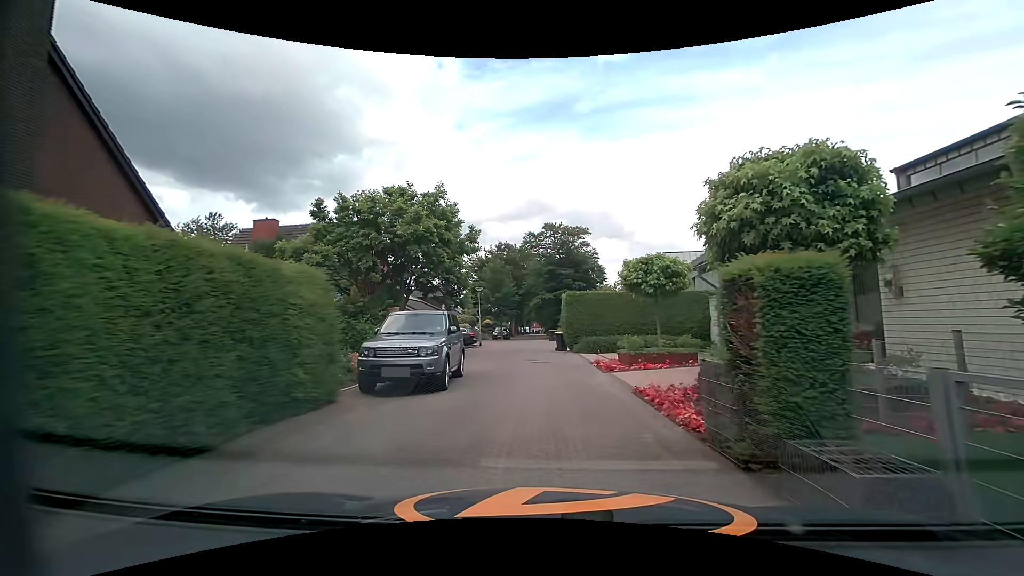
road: residential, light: Day
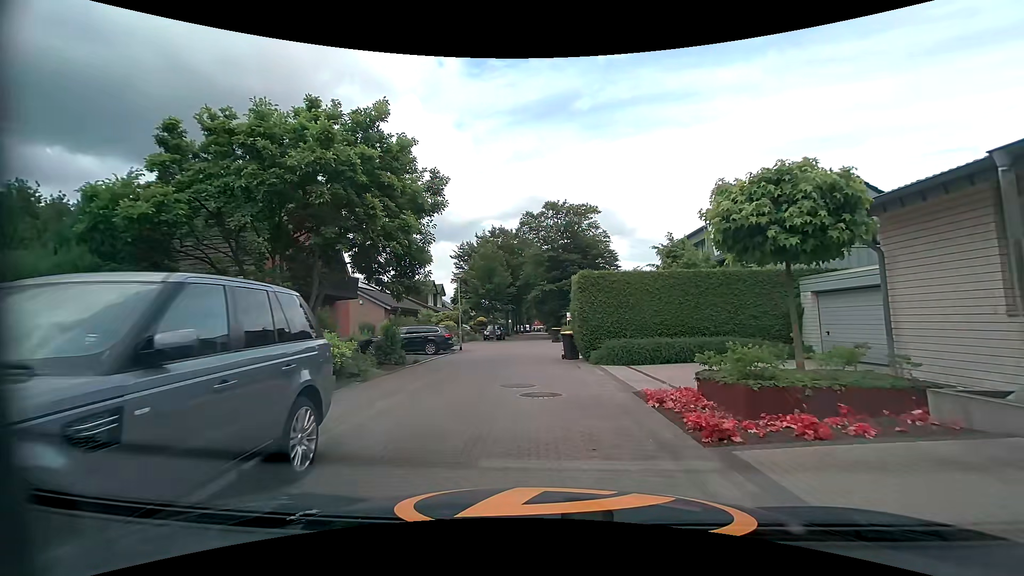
(0.0, +9.0) m; 0°
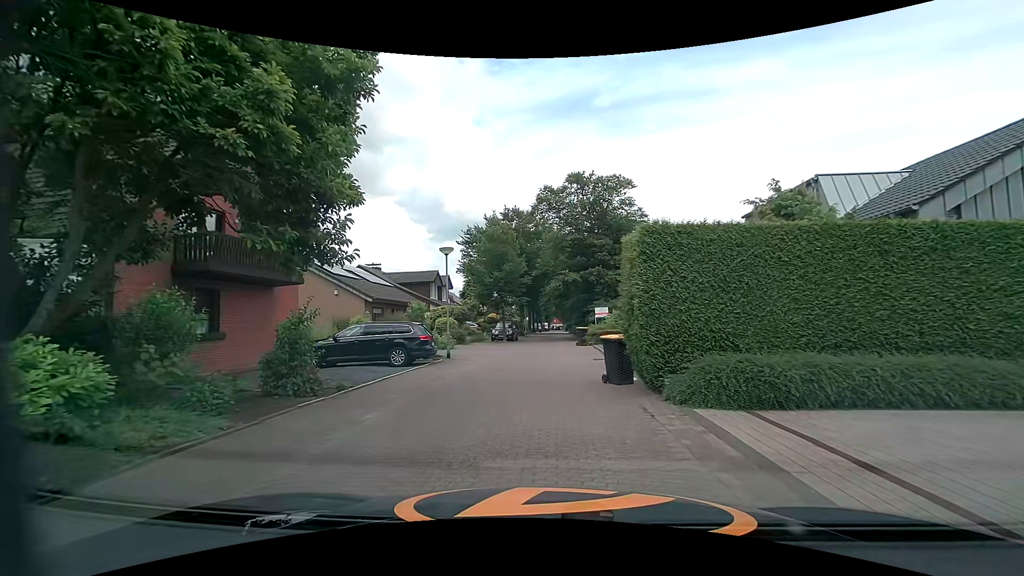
(-0.2, +8.2) m; -3°
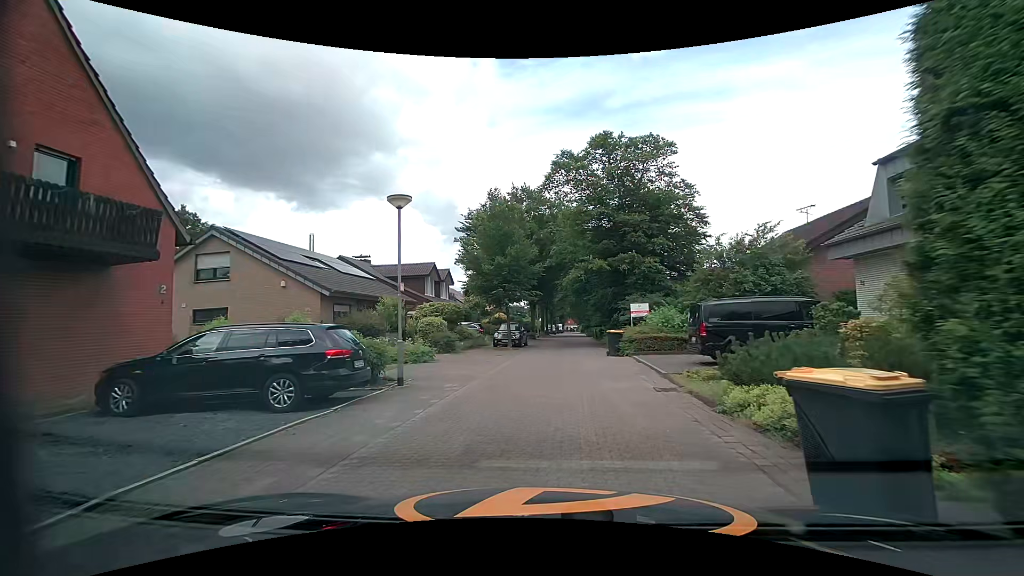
(-0.1, +8.1) m; -2°
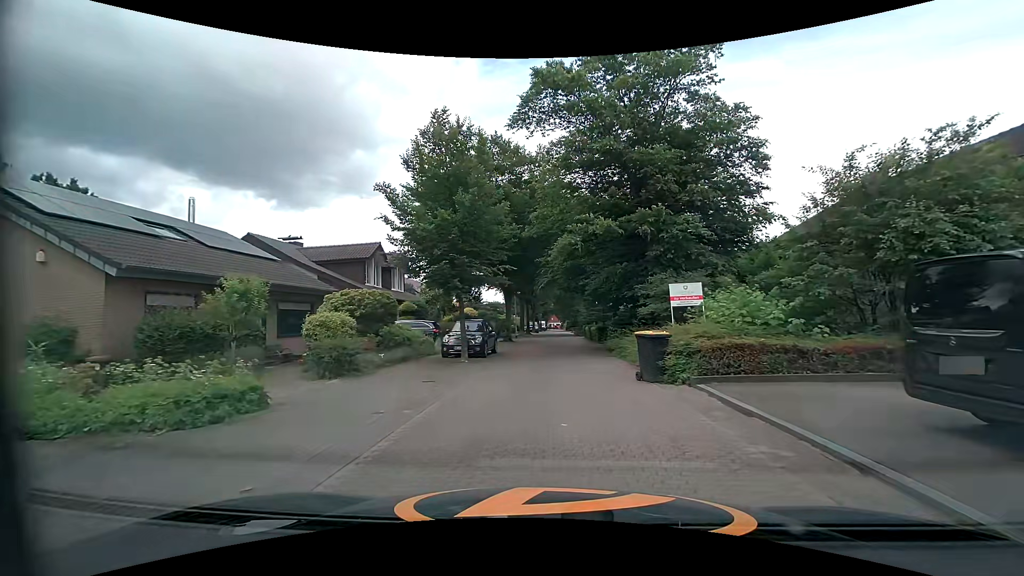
(+0.2, +10.4) m; +2°
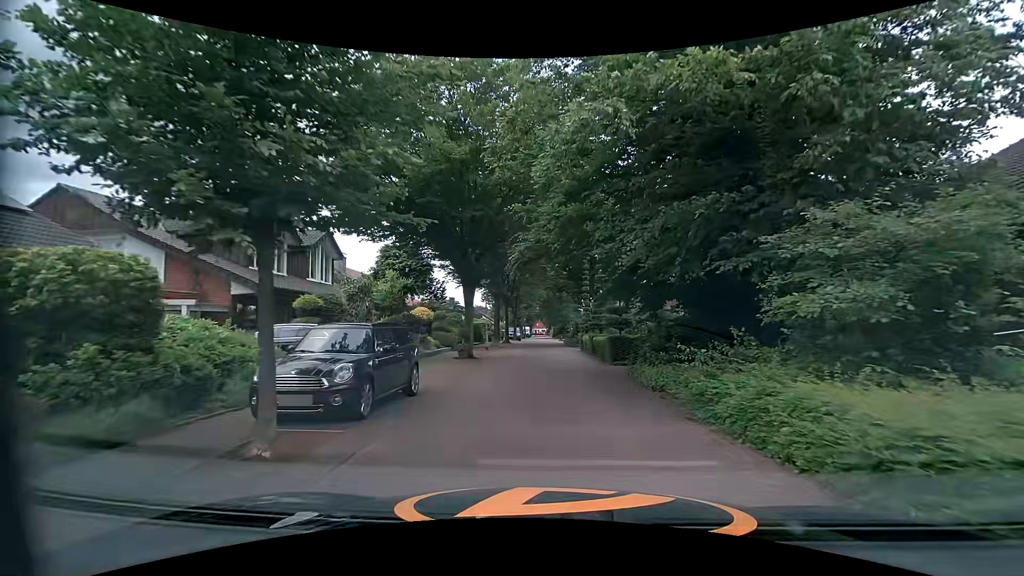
(+0.1, +11.4) m; 0°
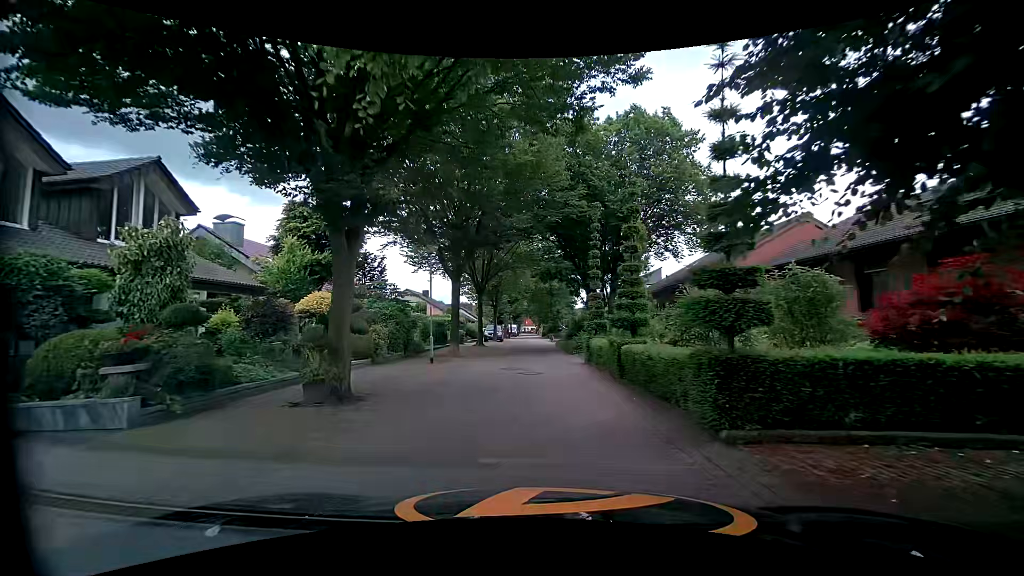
(+0.3, +11.7) m; 0°
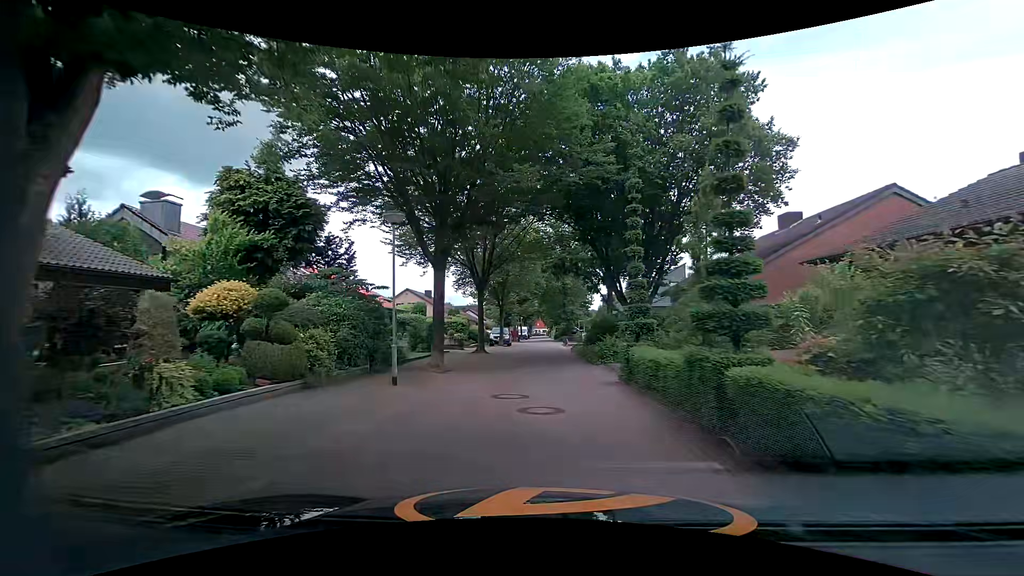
(+0.1, +5.9) m; +1°
